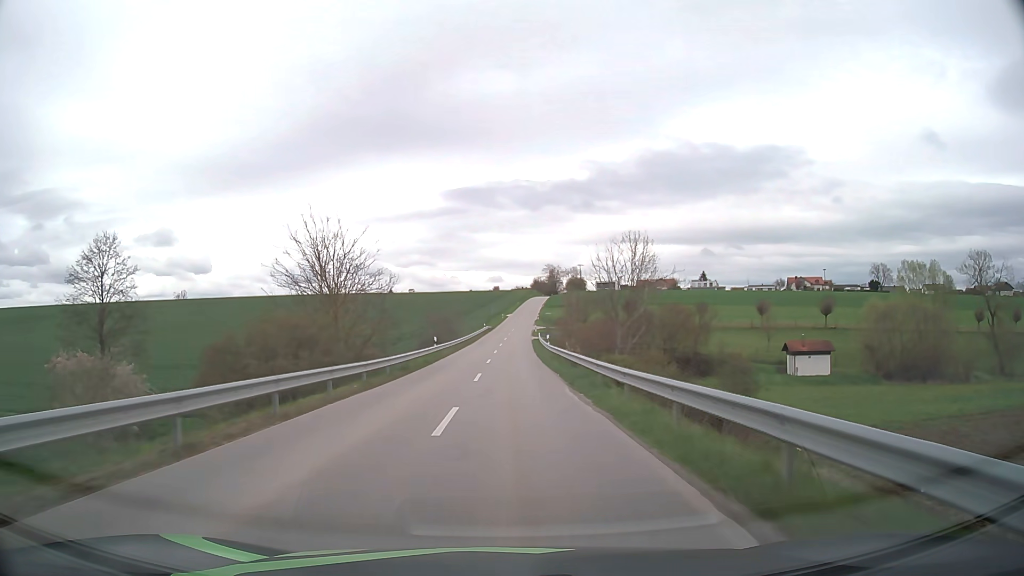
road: unclassified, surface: asphalt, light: Day
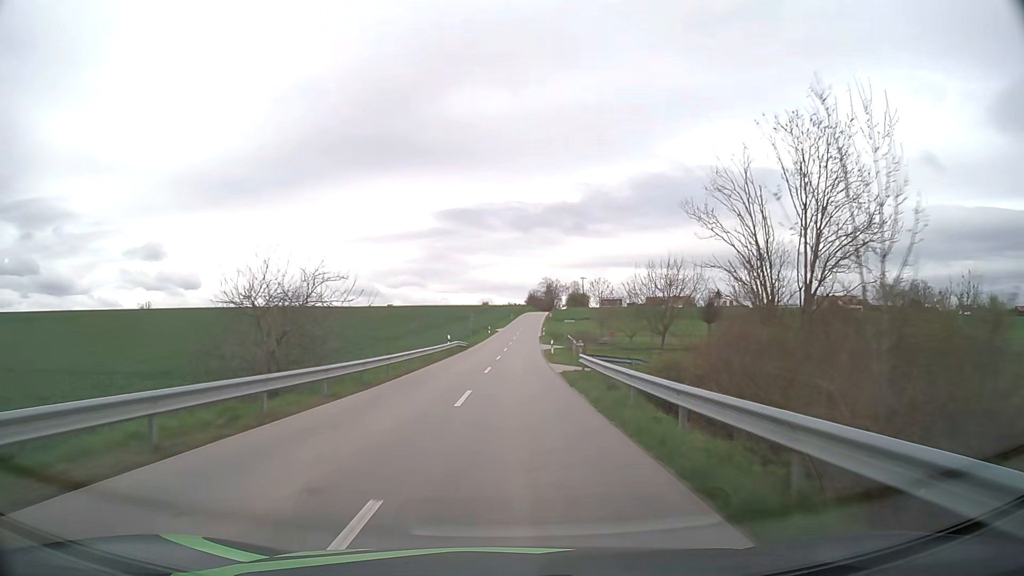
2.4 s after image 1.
(+0.2, +44.6) m; +1°
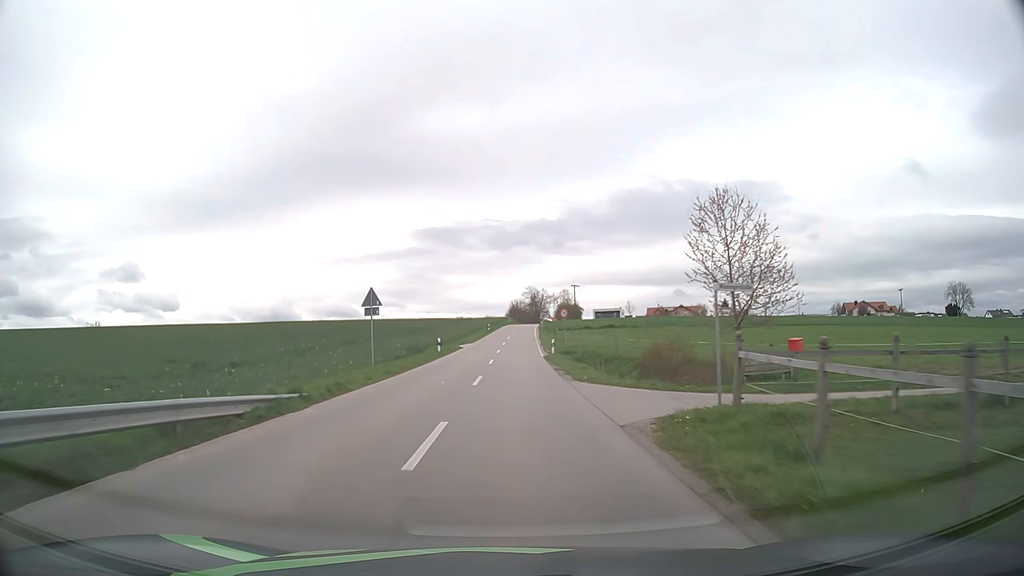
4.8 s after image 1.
(+0.7, +43.6) m; +2°
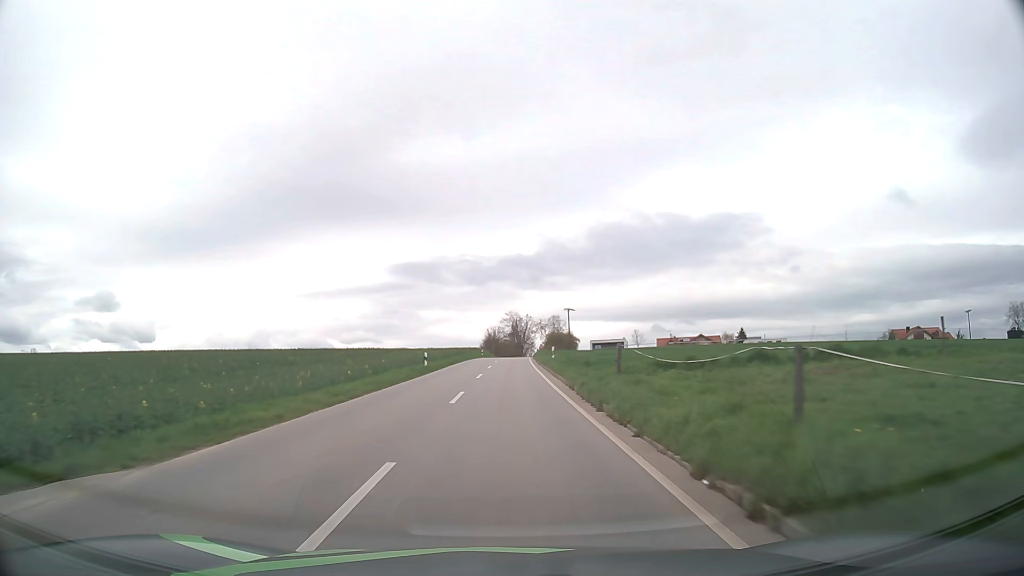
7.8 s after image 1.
(+0.9, +52.0) m; +2°
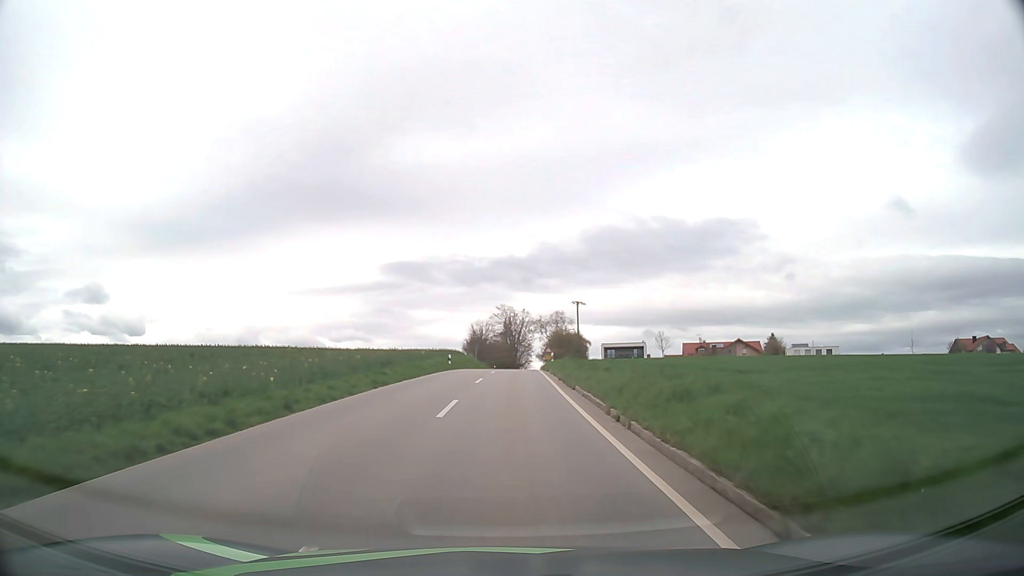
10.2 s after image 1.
(+0.4, +40.3) m; +1°
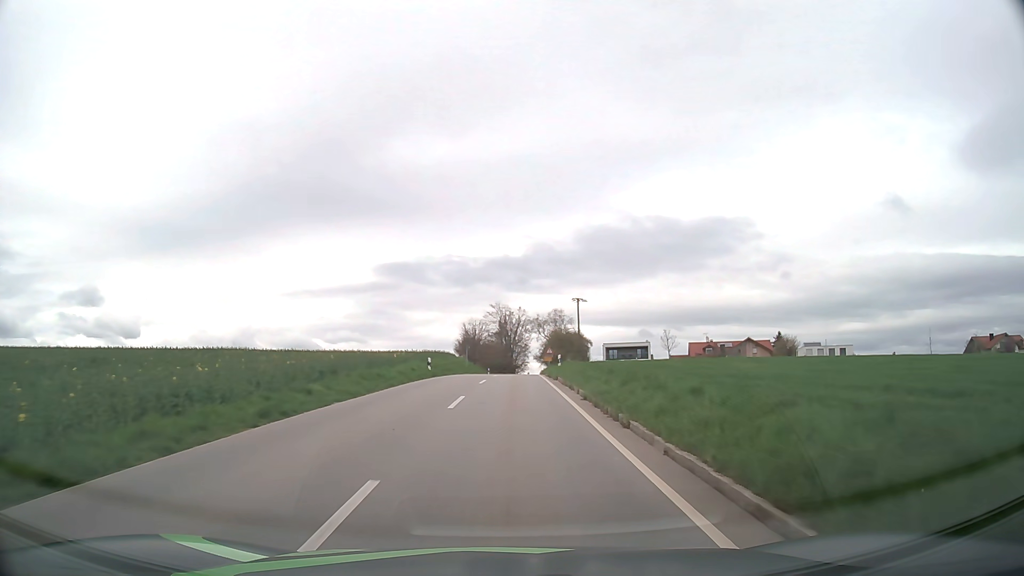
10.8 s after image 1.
(0.0, +10.0) m; 0°
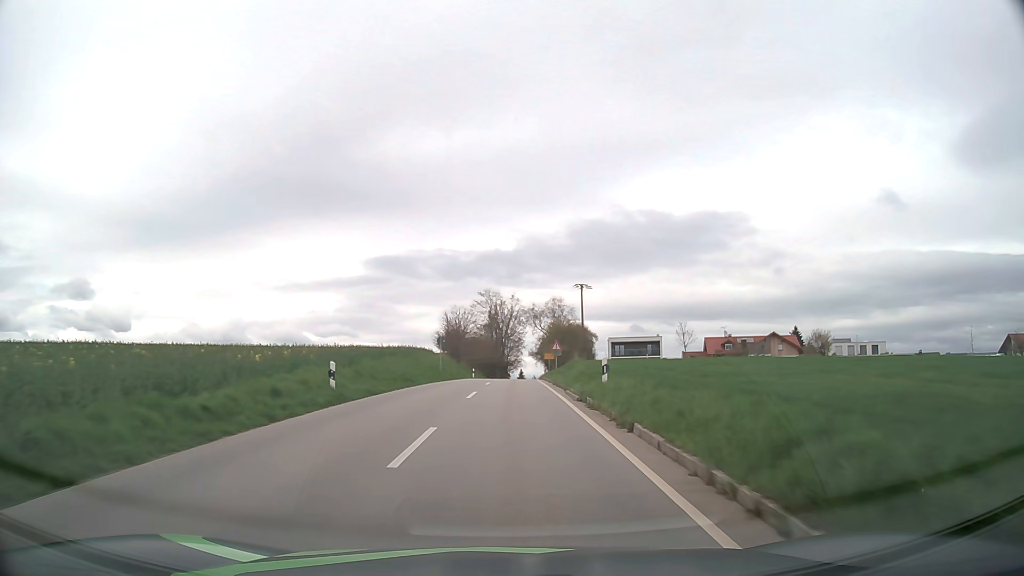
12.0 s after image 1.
(+0.1, +19.6) m; +1°
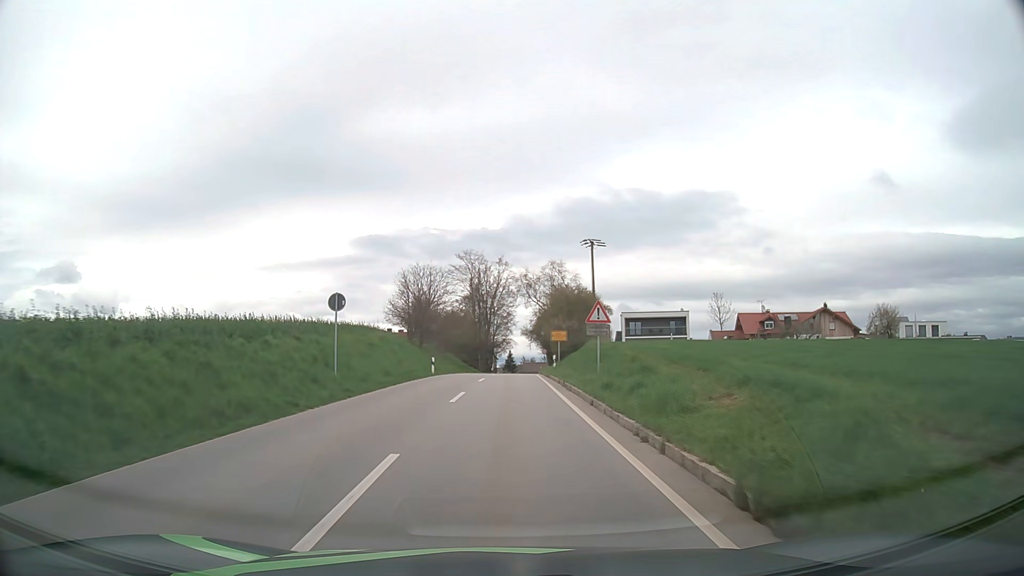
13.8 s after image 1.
(+0.3, +27.6) m; +1°
(0, +10) (0, +20) (0, +30) (0, +40) (0, +50) (+1, +60) (+1, +70) (+2, +80) (+2, +90) (+3, +100) m
